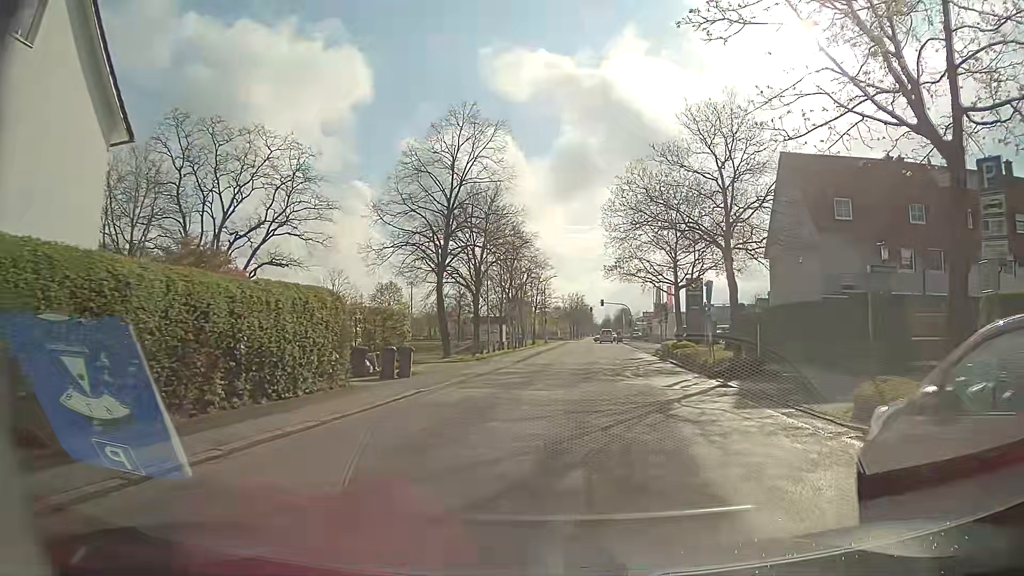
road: residential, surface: asphalt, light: Day
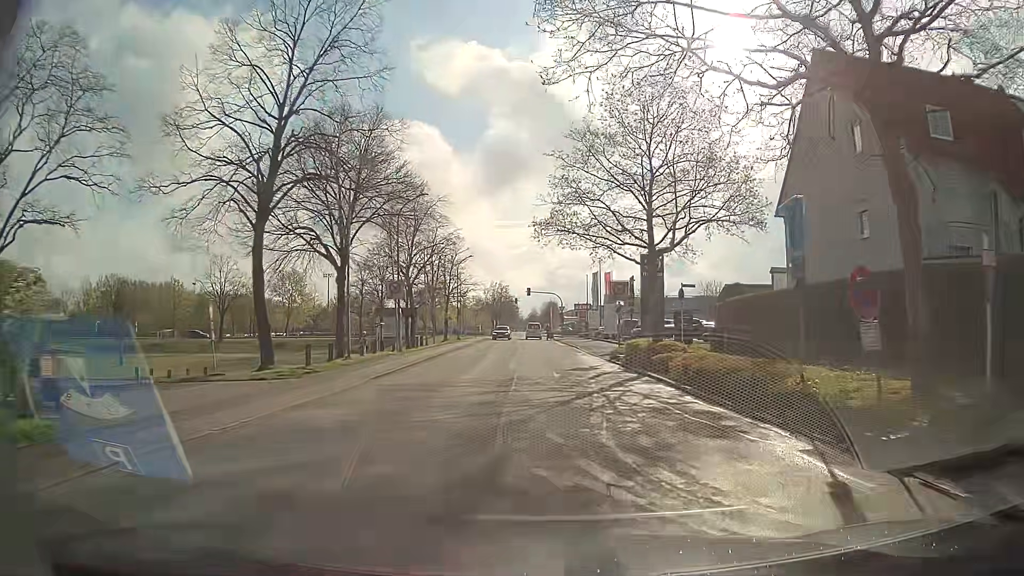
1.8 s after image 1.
(+1.0, +15.5) m; +6°
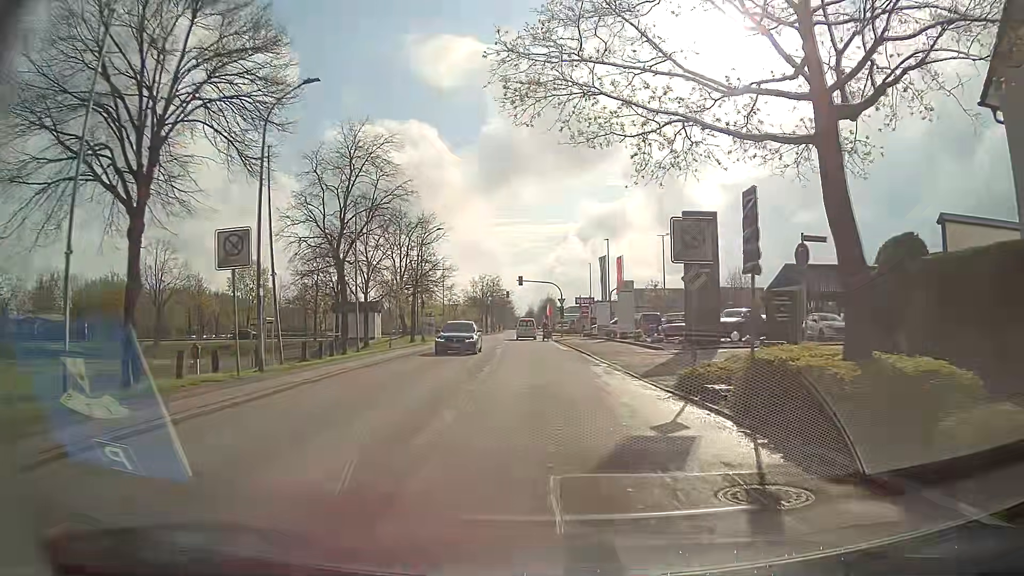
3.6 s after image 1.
(+0.2, +16.1) m; +1°
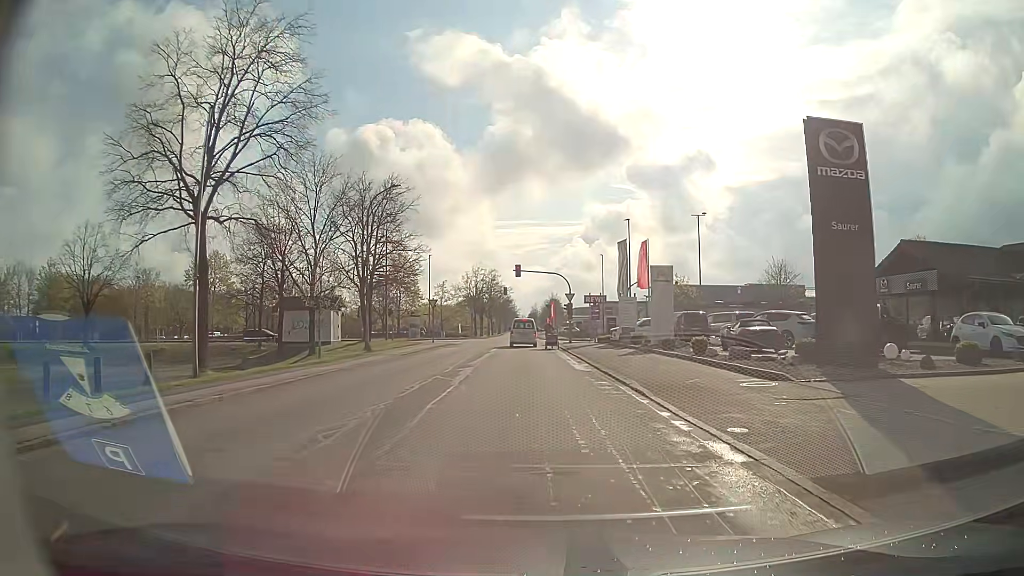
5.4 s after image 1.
(-0.2, +14.8) m; -1°
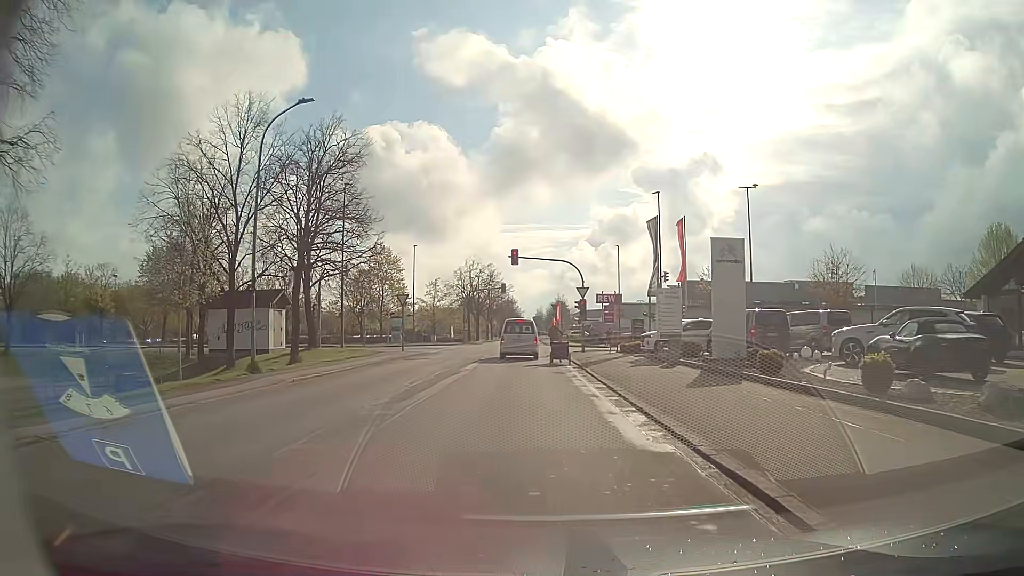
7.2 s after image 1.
(0.0, +12.8) m; -1°
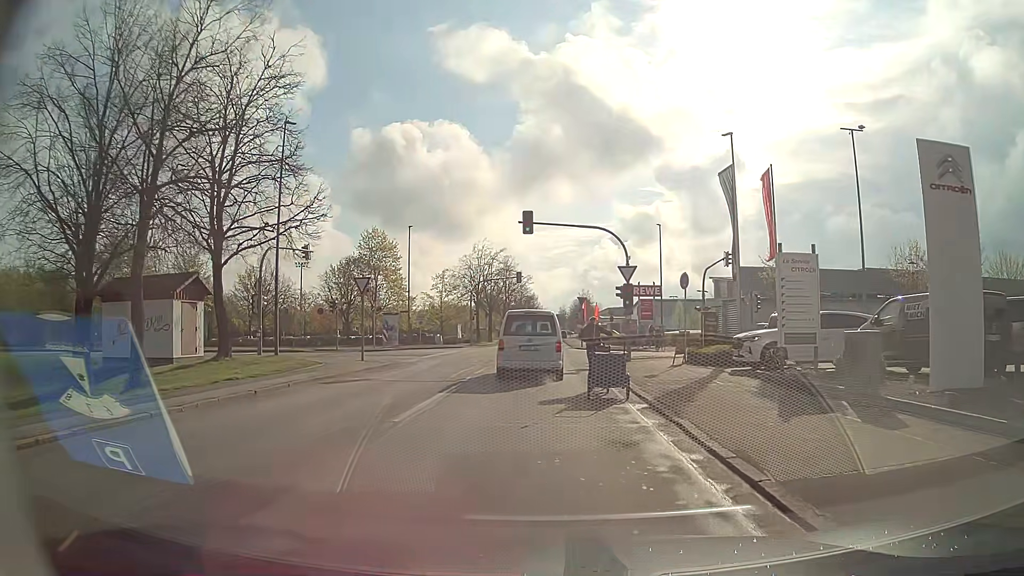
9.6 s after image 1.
(-0.1, +13.0) m; -1°
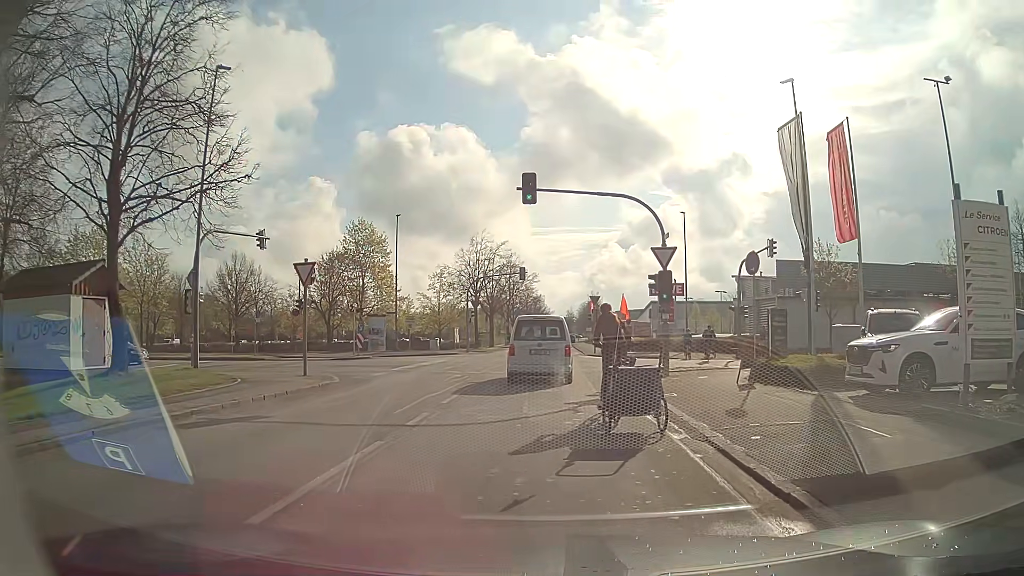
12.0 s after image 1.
(-0.2, +7.4) m; -2°
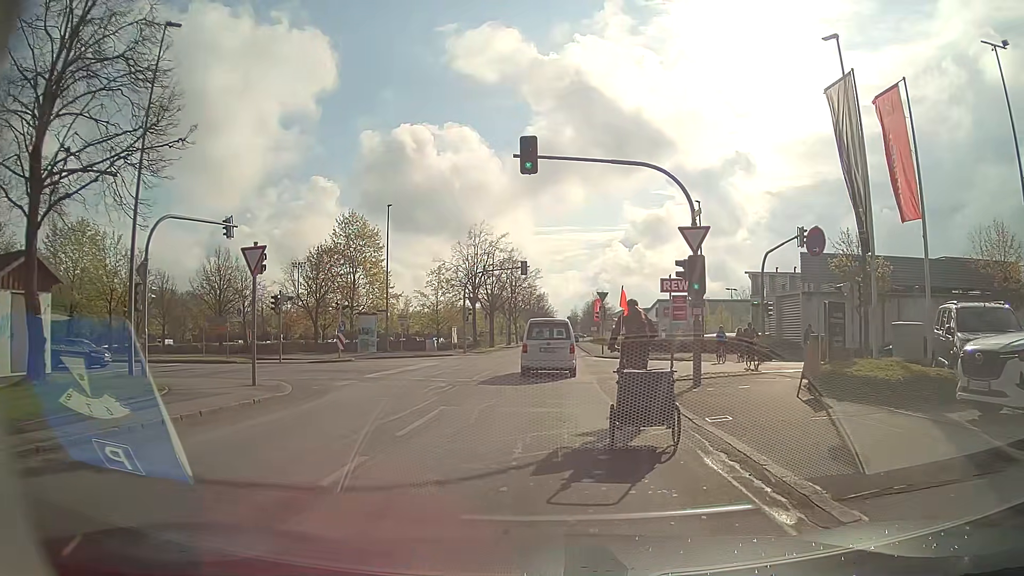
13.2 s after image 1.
(0.0, +4.1) m; 0°
